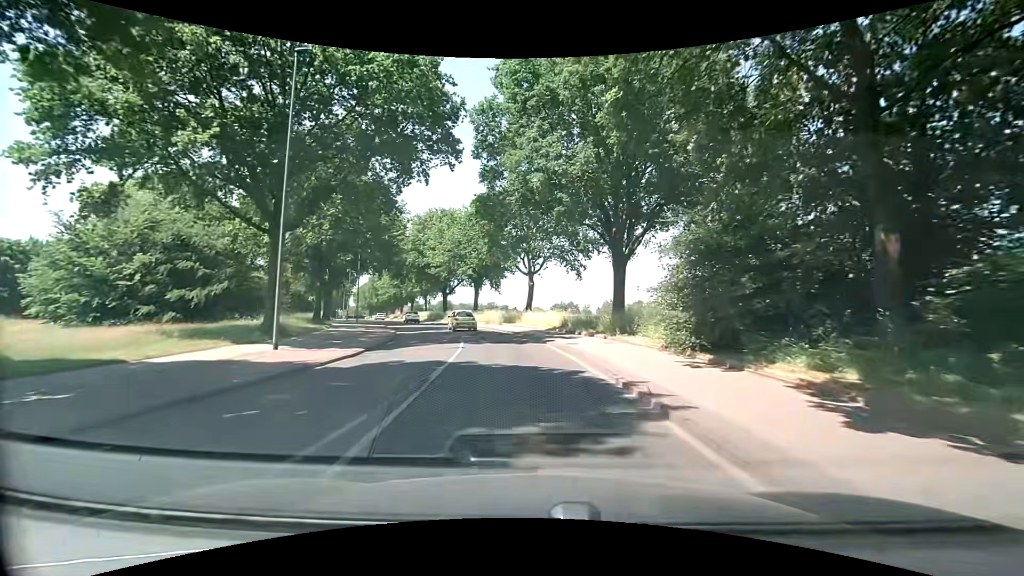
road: secondary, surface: asphalt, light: Day
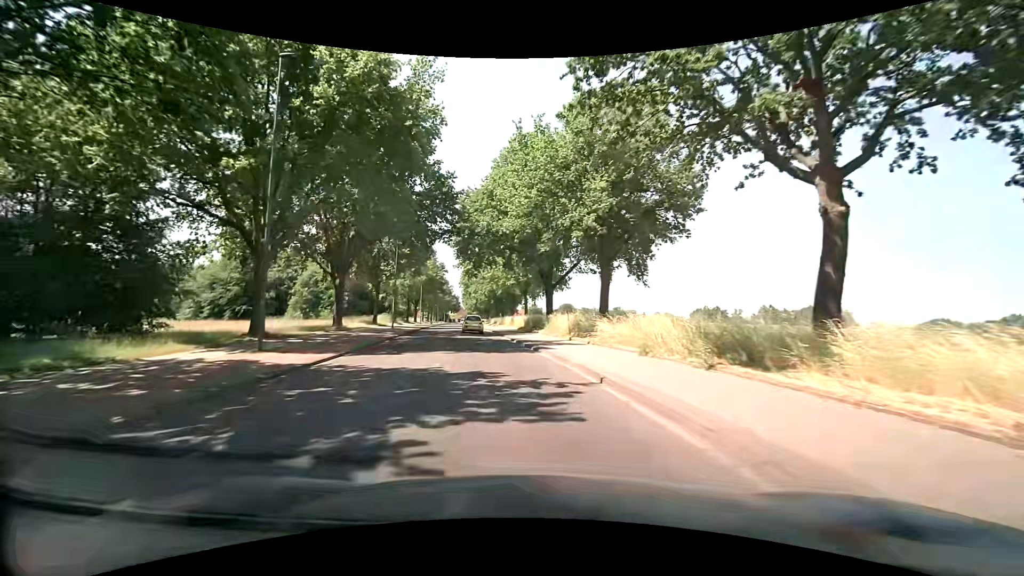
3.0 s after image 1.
(-3.9, +33.9) m; -13°
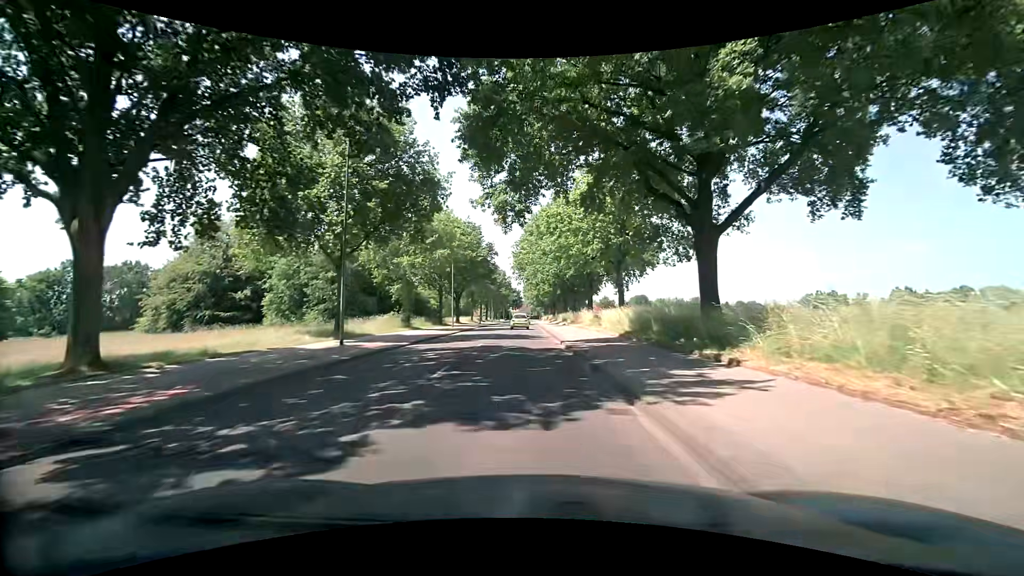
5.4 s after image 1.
(-2.9, +28.1) m; -8°
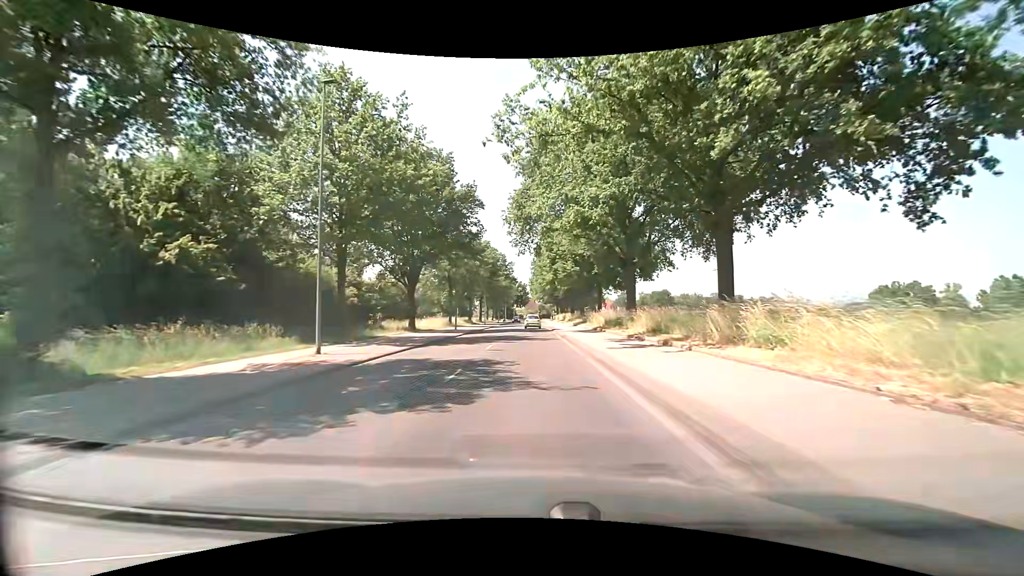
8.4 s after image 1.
(-1.0, +36.6) m; -1°
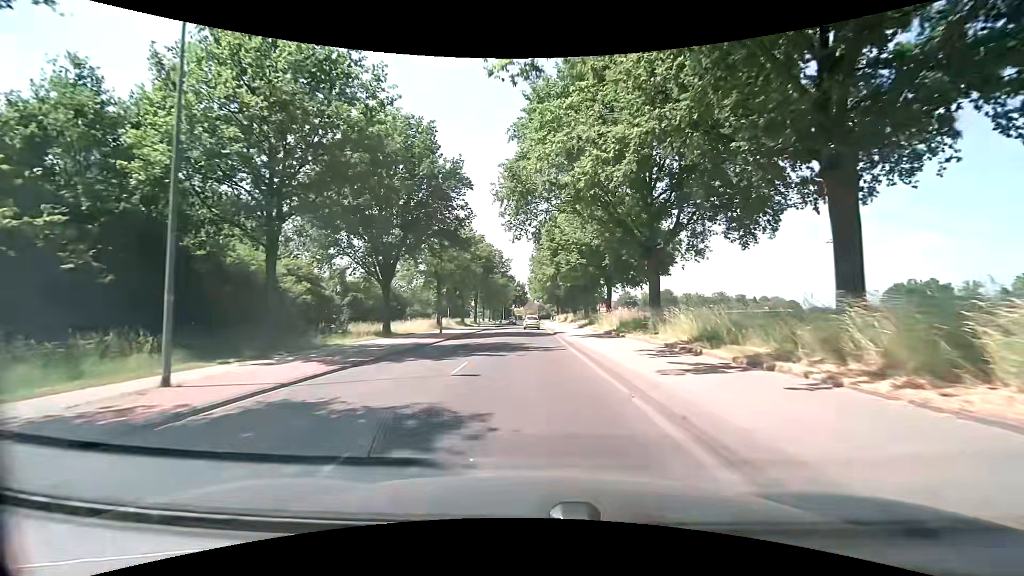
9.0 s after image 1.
(+0.1, +7.5) m; 0°
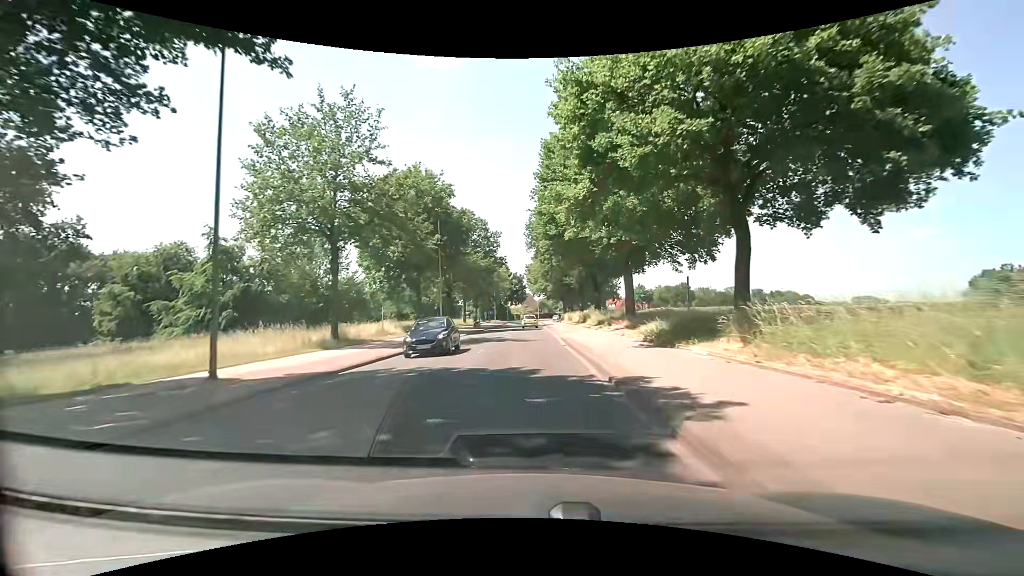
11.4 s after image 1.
(+0.1, +30.7) m; 0°
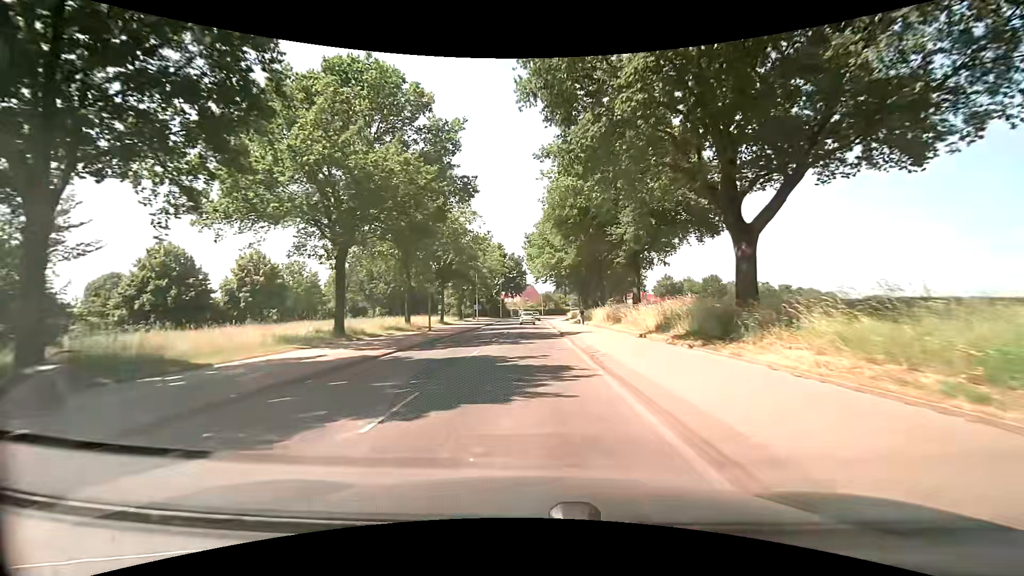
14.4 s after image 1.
(-0.1, +38.0) m; 0°
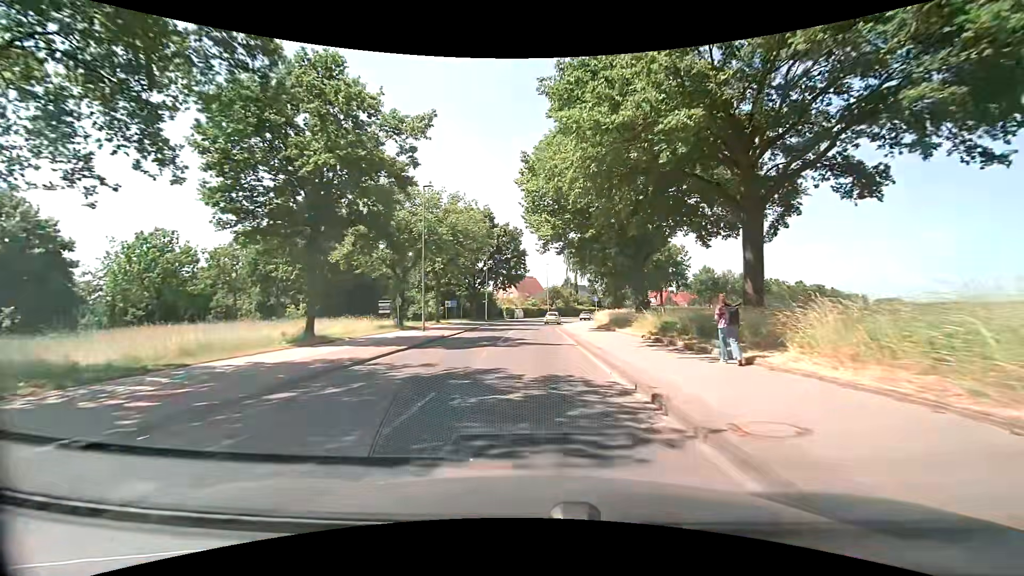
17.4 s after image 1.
(-0.2, +36.0) m; 0°
(0, +10) (0, +20) (0, +30) (0, +40) (+1, +50) (+2, +60) (+3, +70) (+6, +79) (+9, +89) (+13, +98) m
